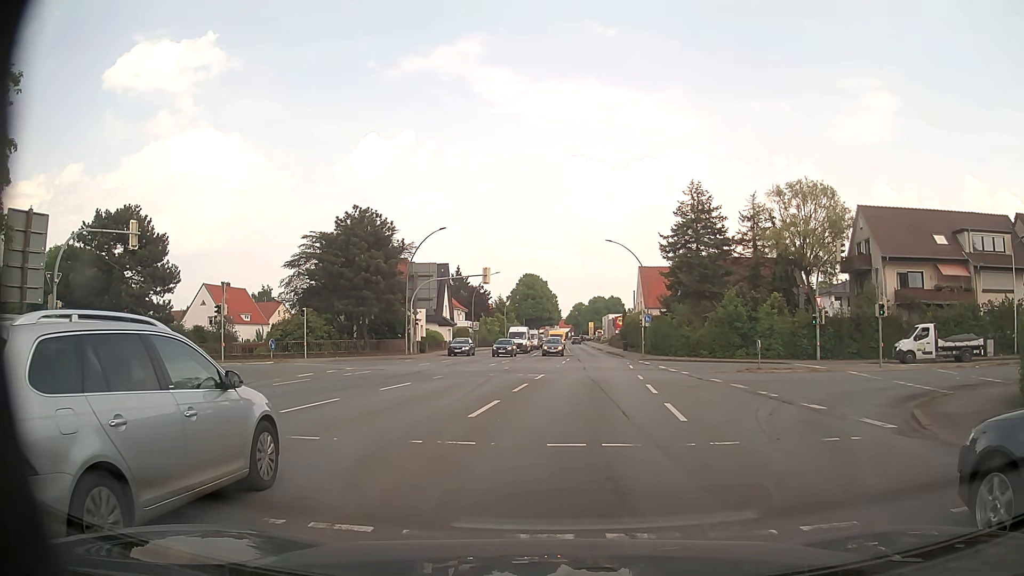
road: primary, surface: asphalt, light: Day
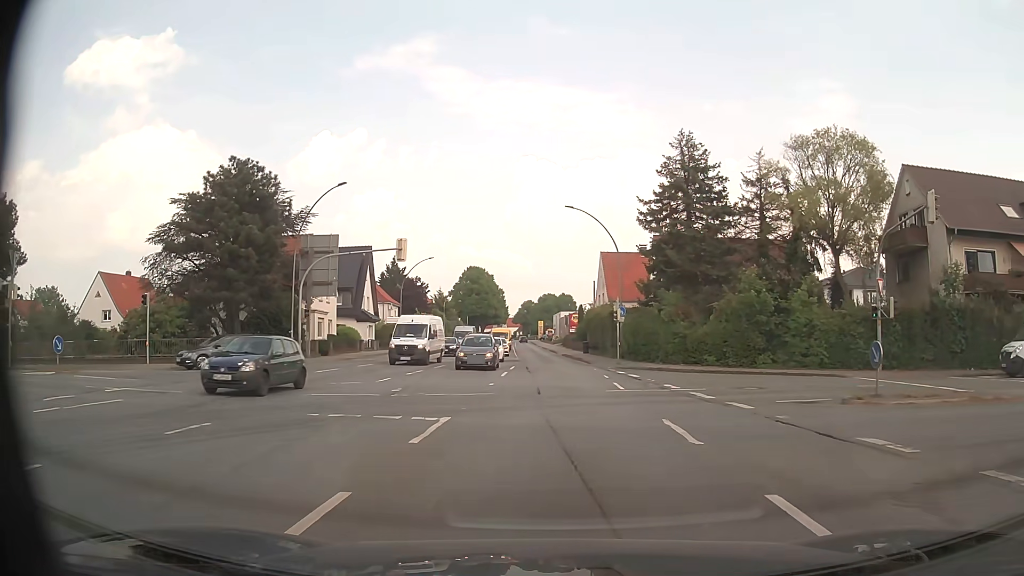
(0.0, +15.7) m; +2°
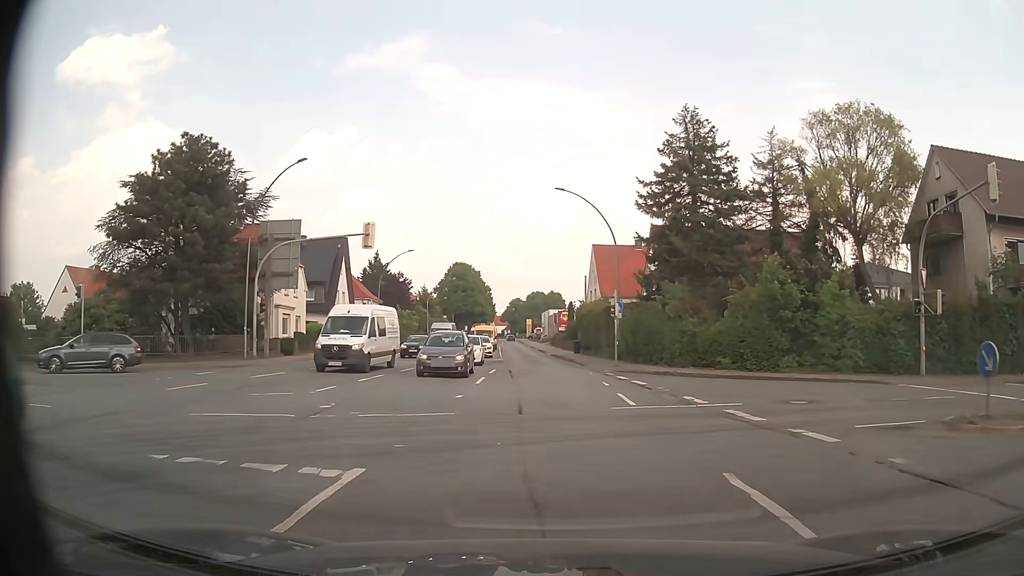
(+0.1, +5.0) m; +2°
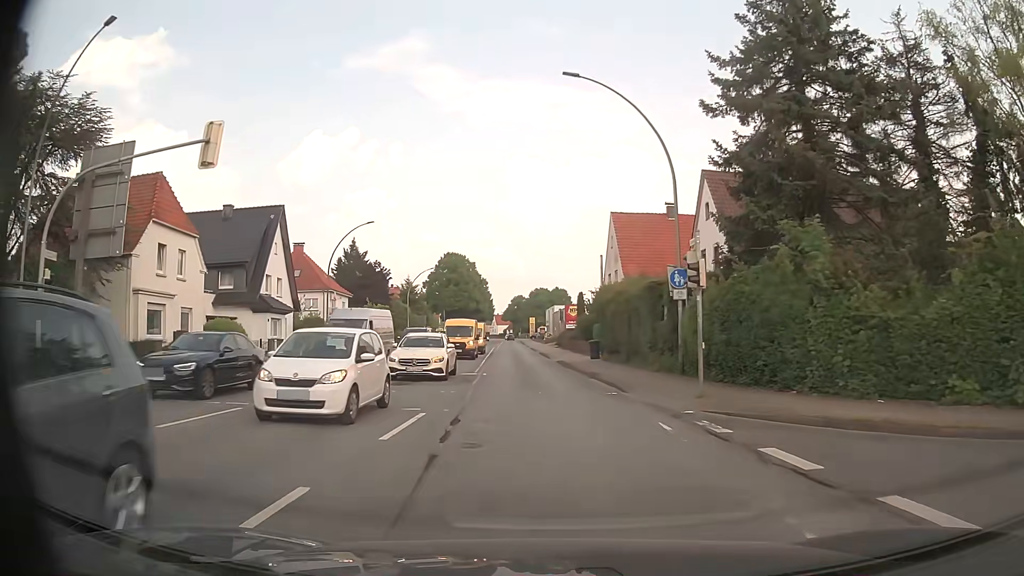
(0.0, +17.7) m; -1°
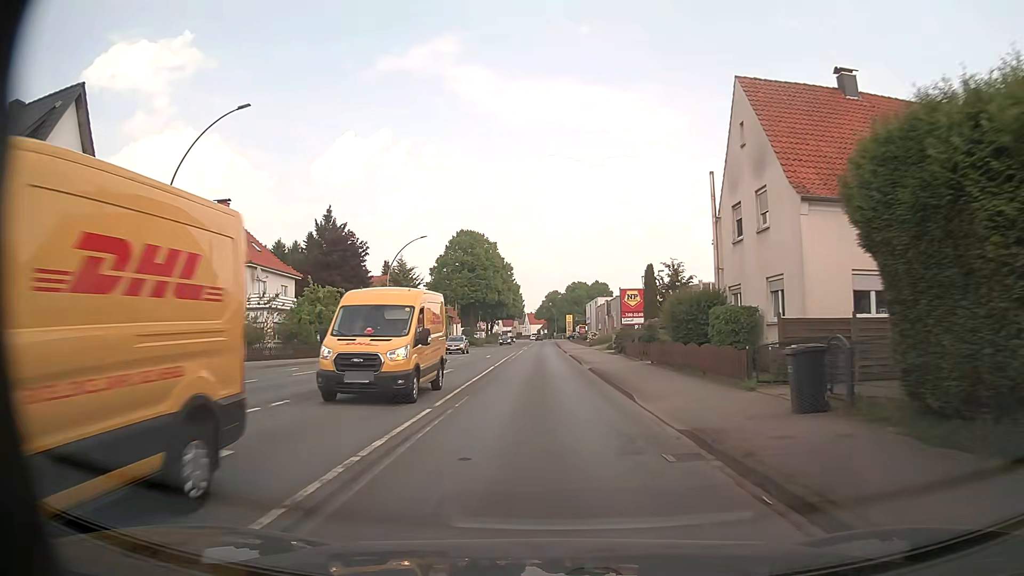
(-0.8, +28.1) m; -3°
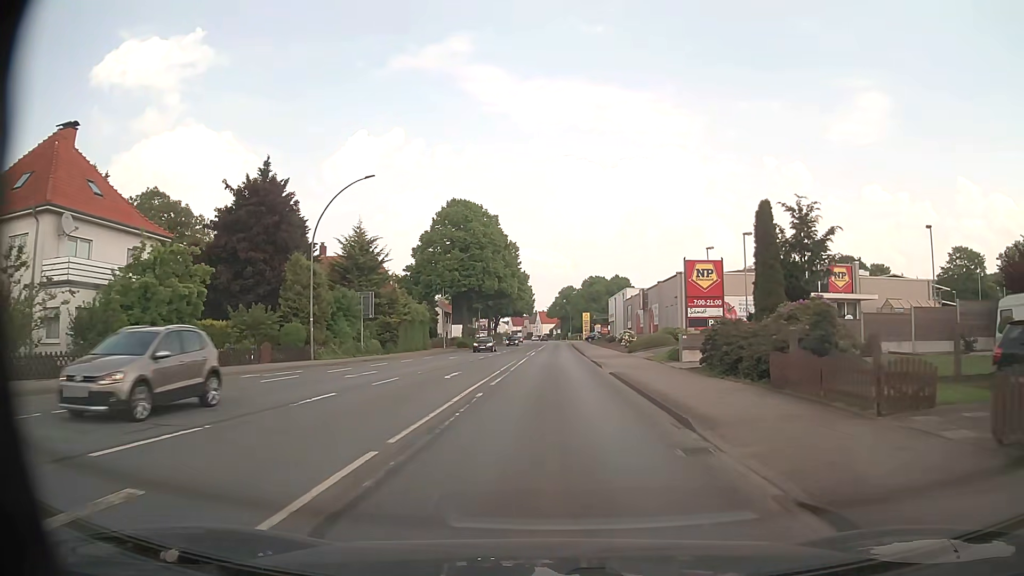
(-0.4, +22.5) m; -2°
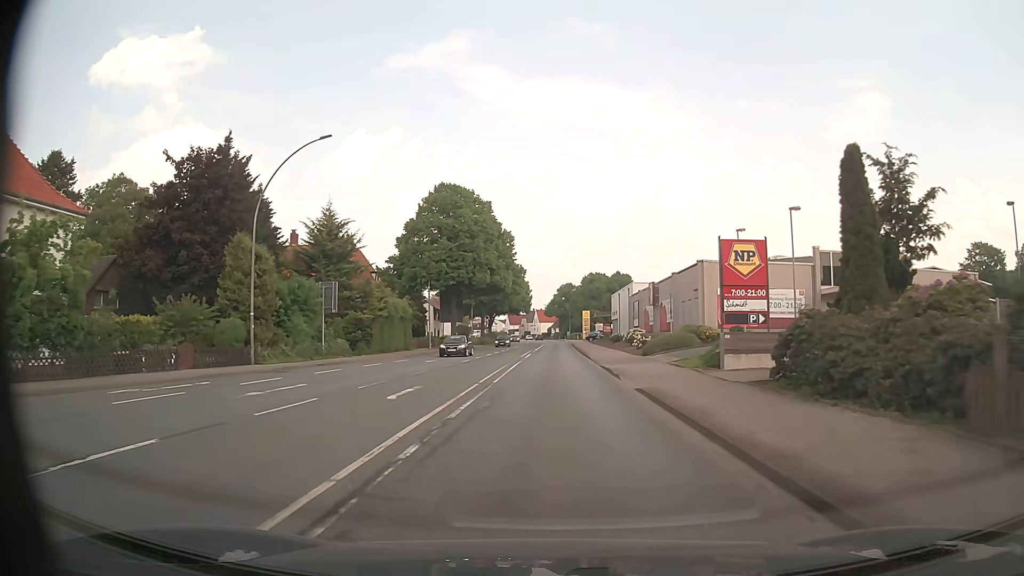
(0.0, +7.6) m; 0°
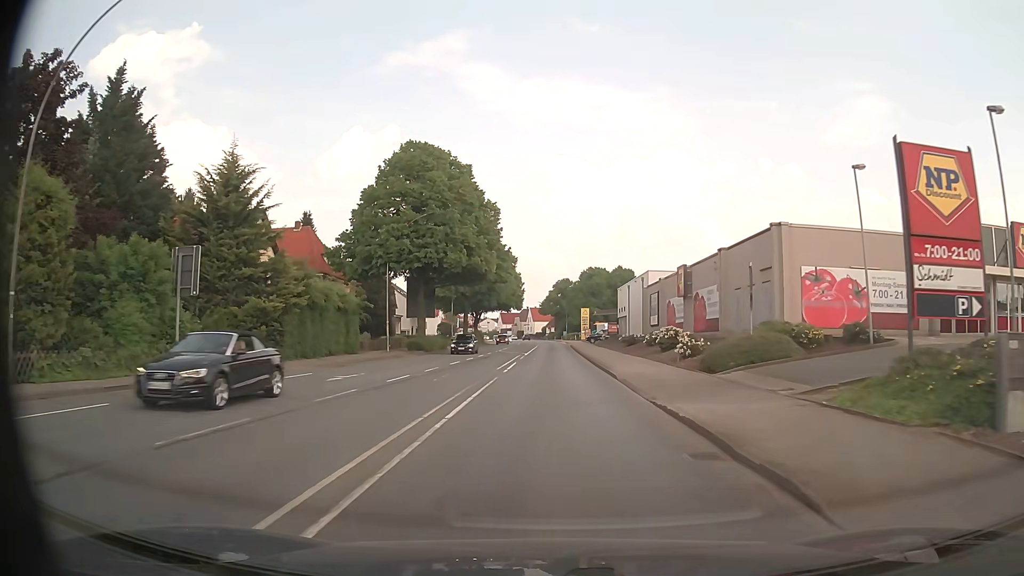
(+0.1, +15.4) m; +1°
(0, +10) (0, +20) (0, +30) (0, +40) (0, +50) (+1, +60) (+1, +70) (+1, +80) (+1, +90) (+1, +100) m
